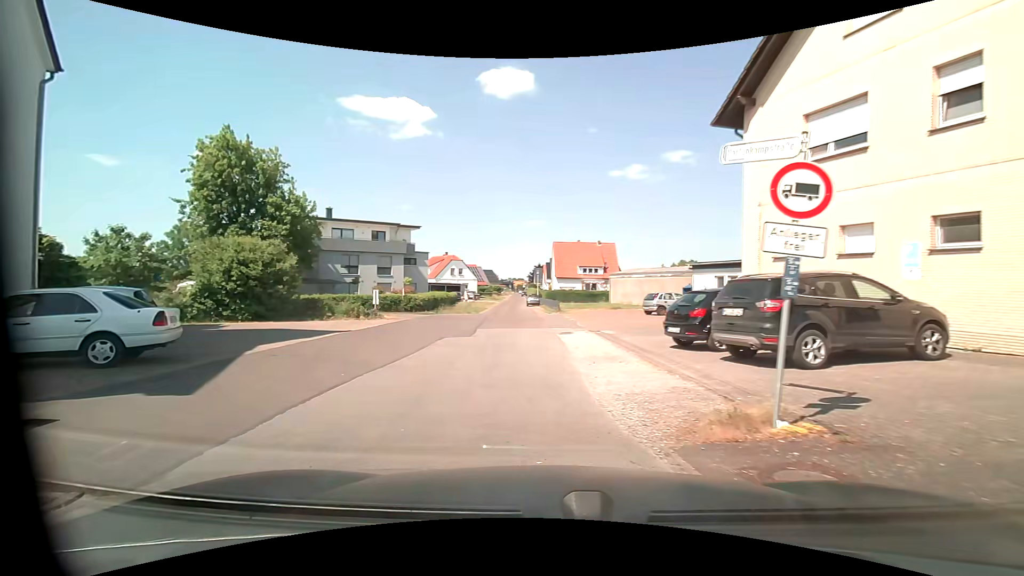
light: Day
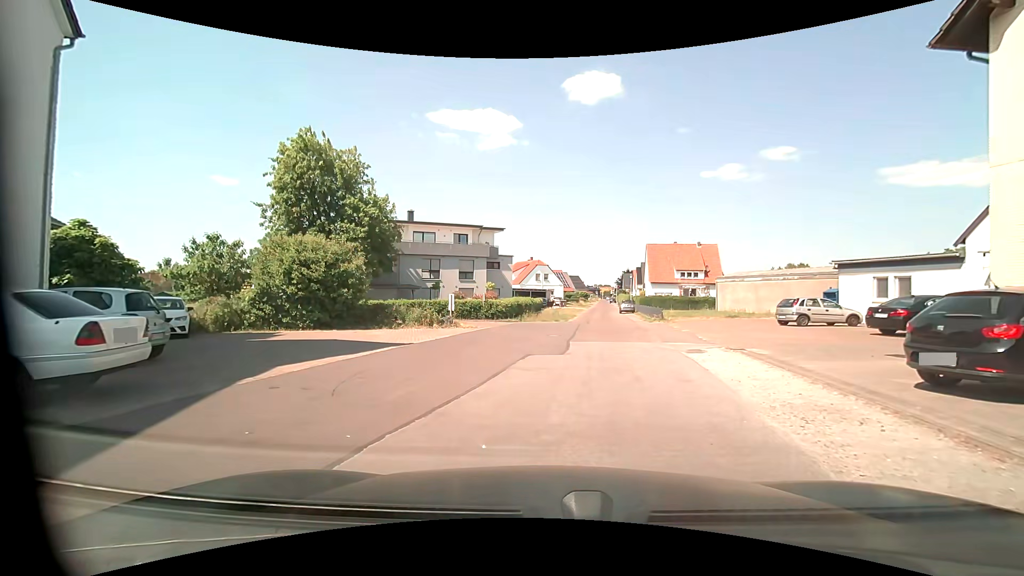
(-0.5, +4.4) m; -9°
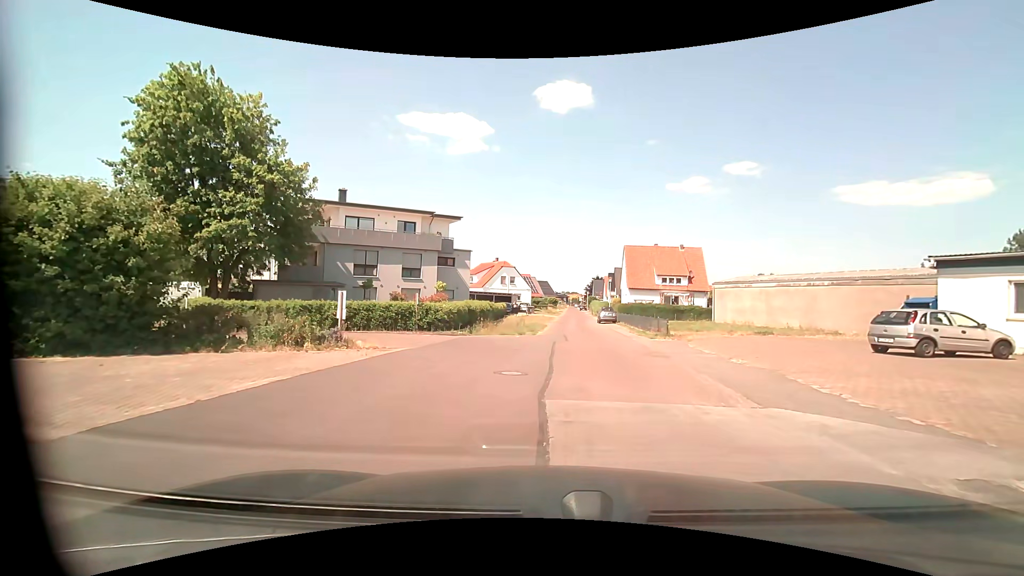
(+0.1, +10.3) m; +3°
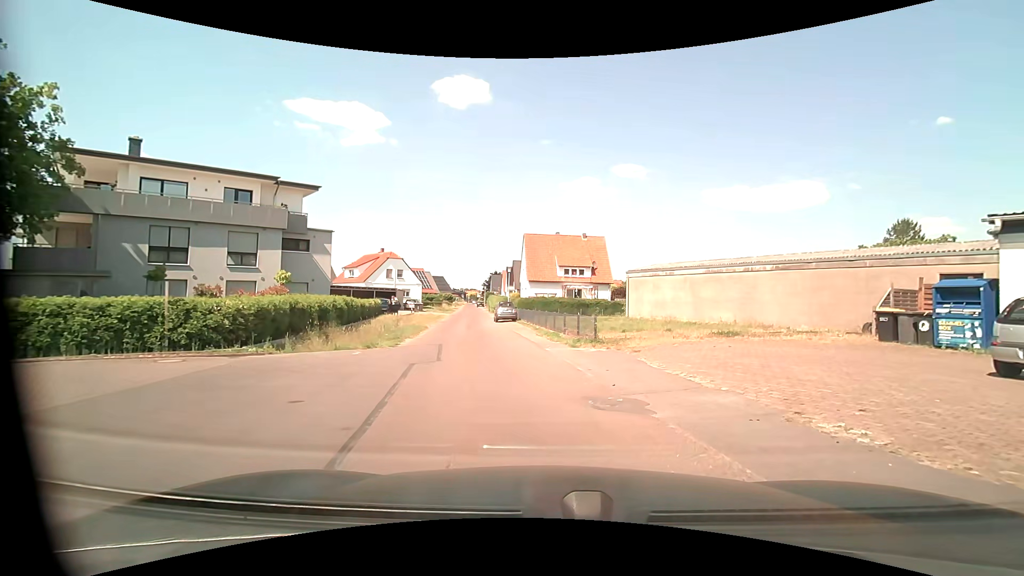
(+0.8, +9.3) m; +12°
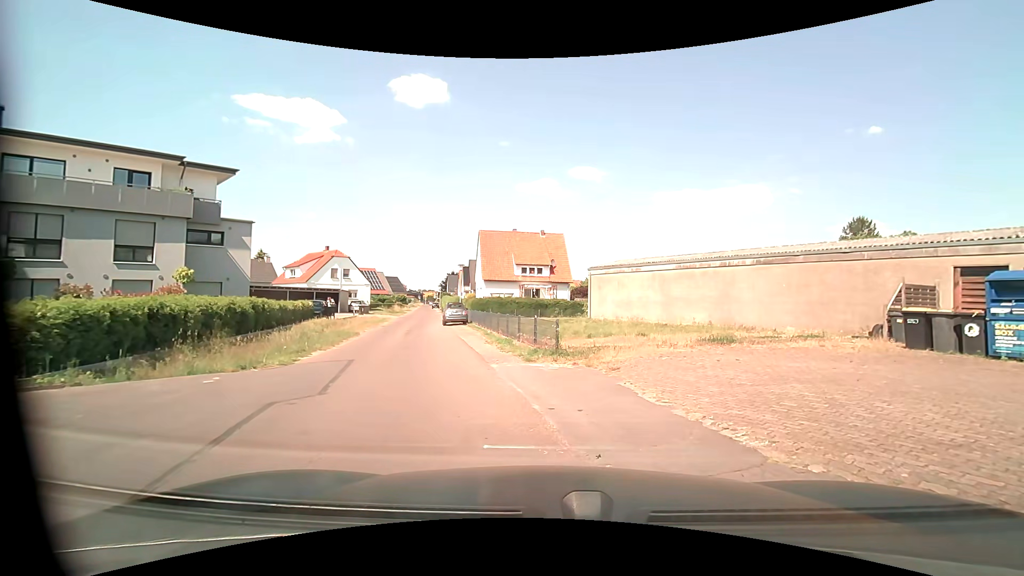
(+0.2, +4.0) m; +5°
